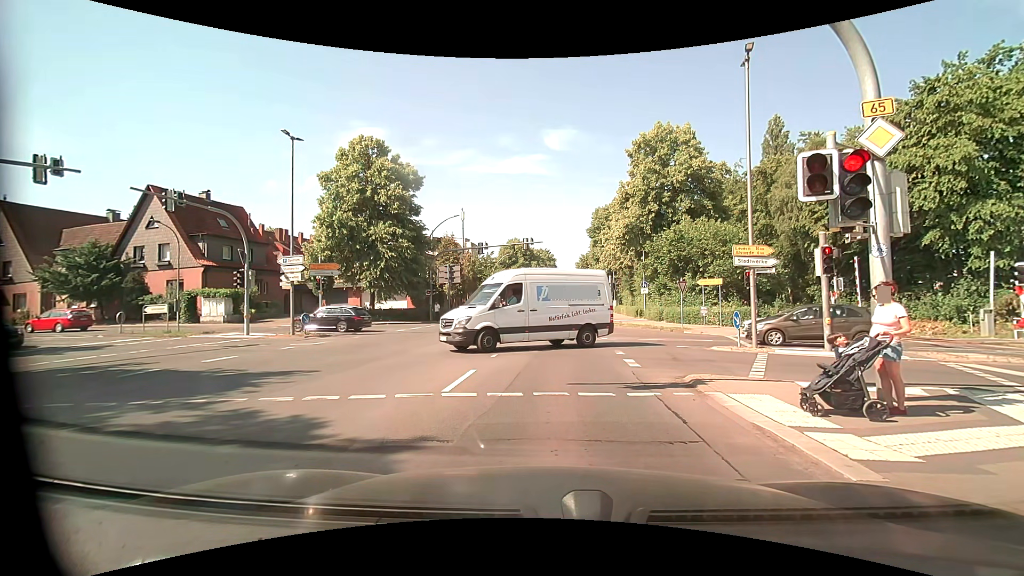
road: primary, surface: asphalt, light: Day
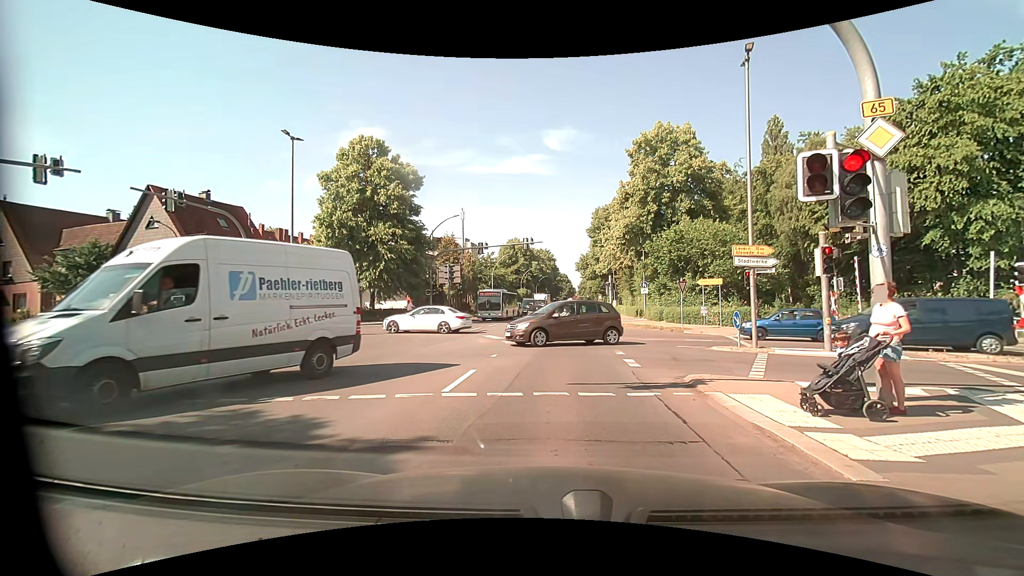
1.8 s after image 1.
(0.0, 0.0) m; 0°
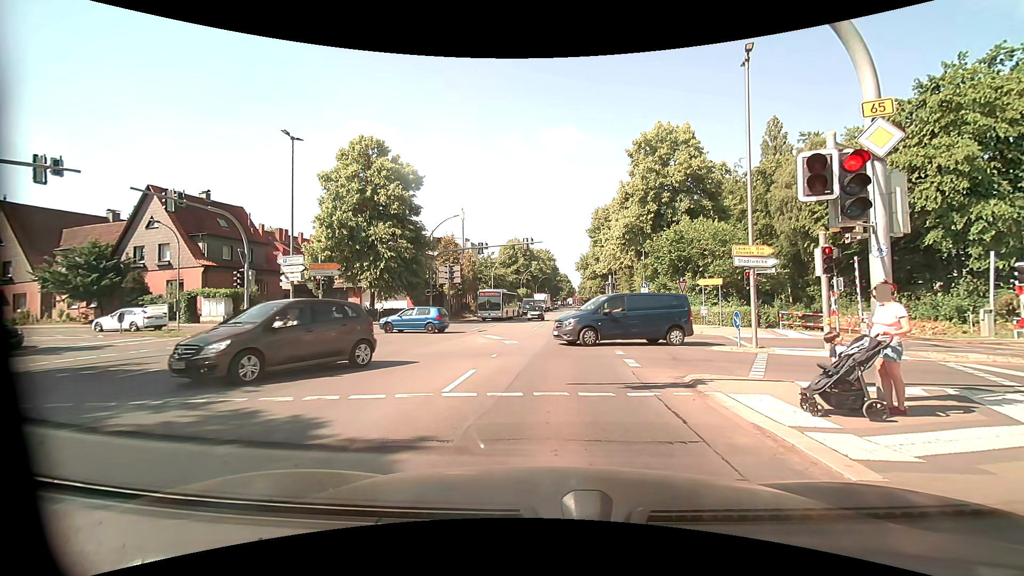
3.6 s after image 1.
(0.0, 0.0) m; 0°
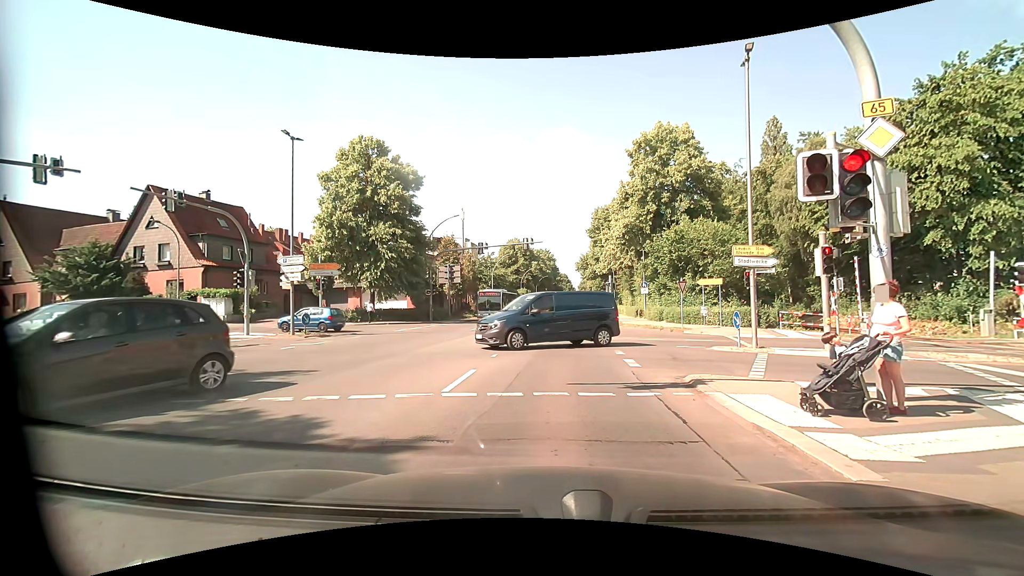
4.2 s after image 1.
(0.0, 0.0) m; 0°
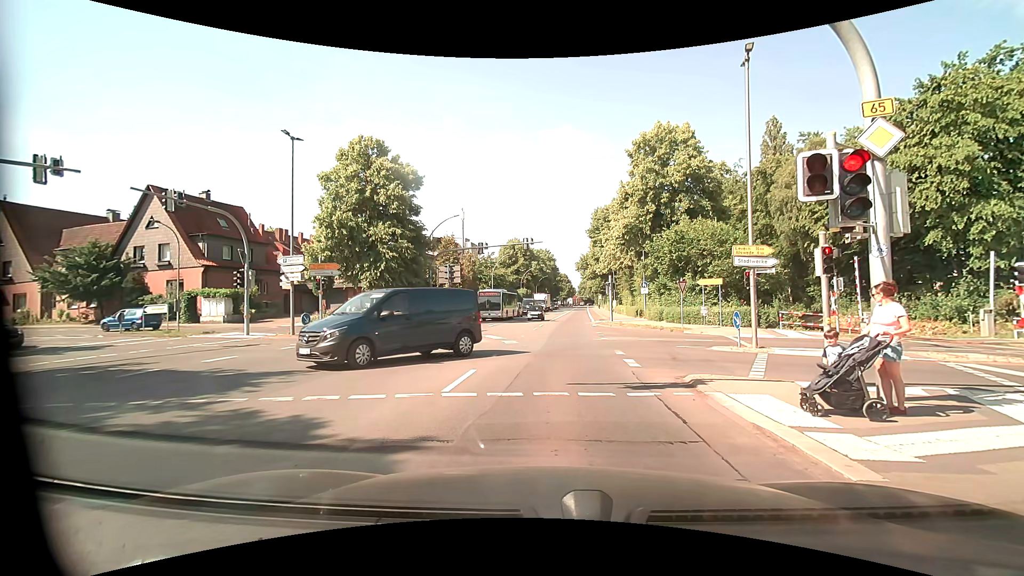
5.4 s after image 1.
(0.0, 0.0) m; 0°
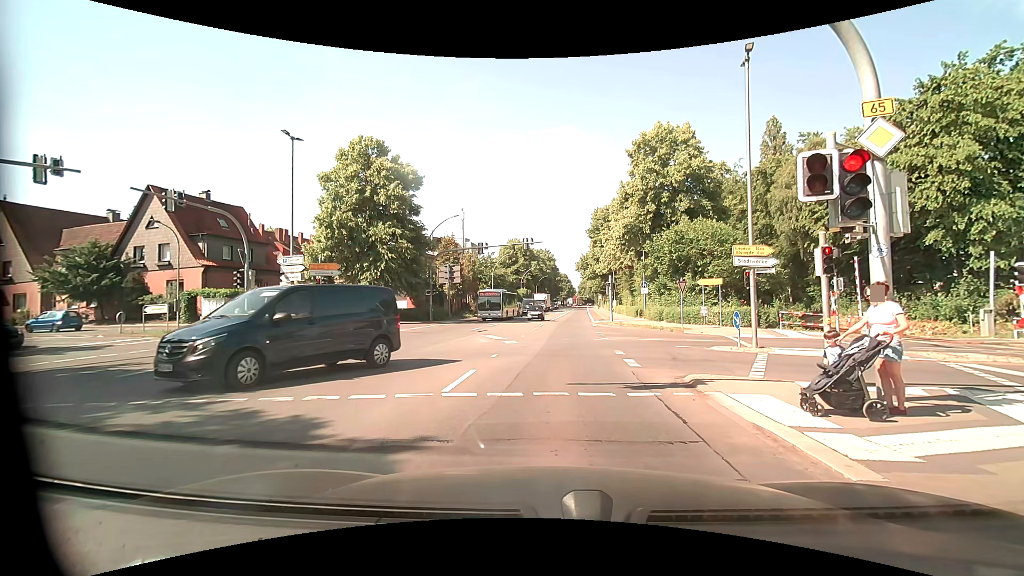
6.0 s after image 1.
(0.0, 0.0) m; 0°
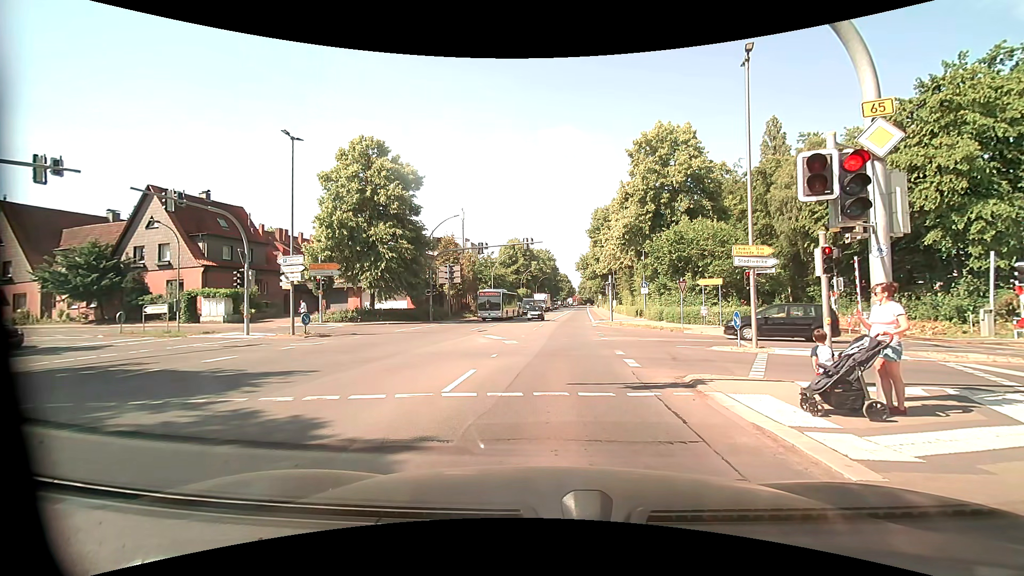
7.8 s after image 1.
(0.0, 0.0) m; 0°
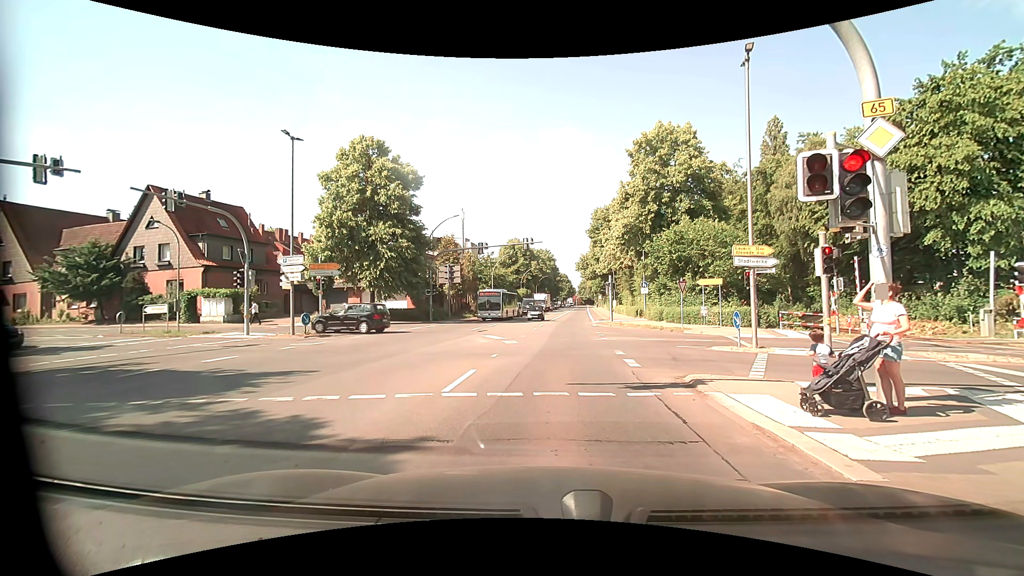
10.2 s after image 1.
(0.0, 0.0) m; 0°
(0, +10) (+1, +20) (+1, +30) (+2, +40) (+3, +50) (+4, +60) (+4, +70) (+5, +80) (+6, +90) (+7, +100) m
